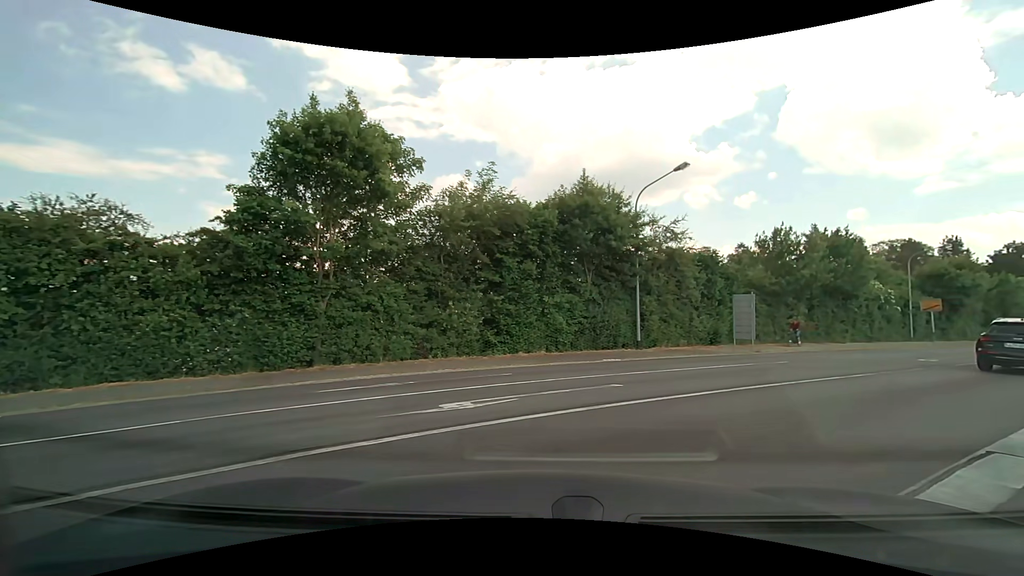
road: residential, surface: asphalt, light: Day
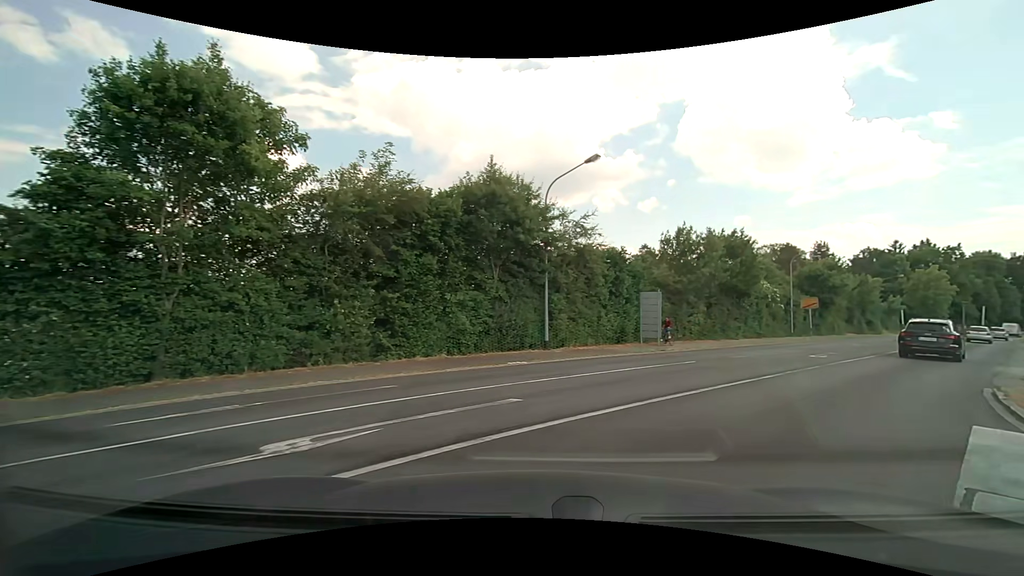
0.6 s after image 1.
(+0.2, +2.0) m; +10°
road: secondary
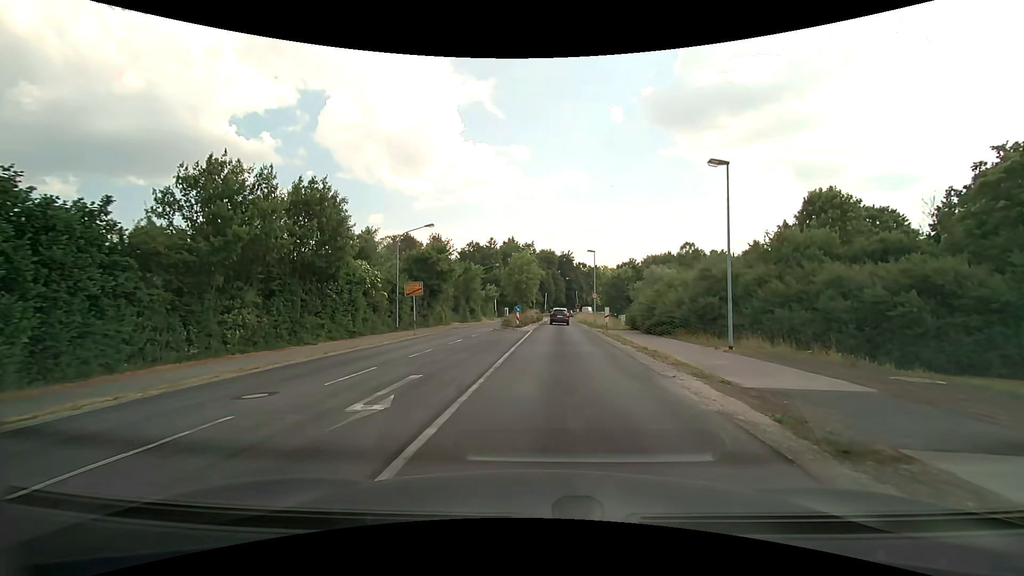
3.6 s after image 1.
(+7.1, +13.7) m; +41°
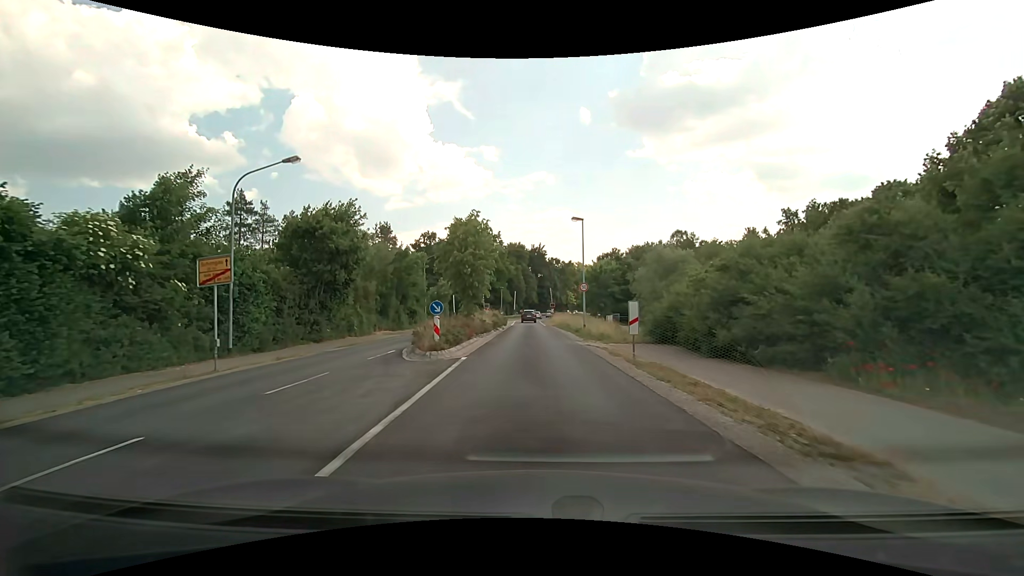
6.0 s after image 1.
(+0.7, +18.7) m; +3°
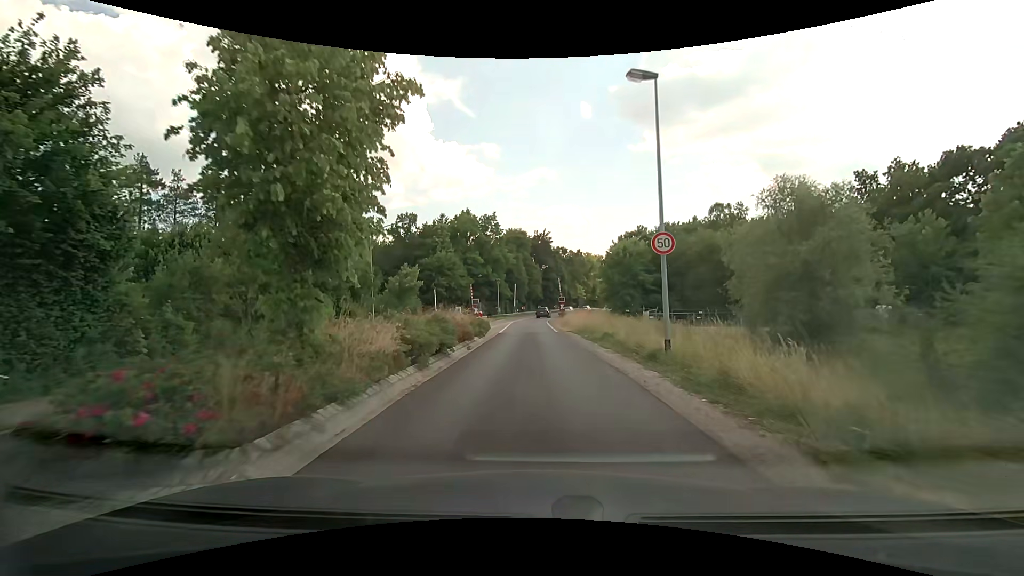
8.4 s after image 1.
(-0.1, +20.4) m; 0°
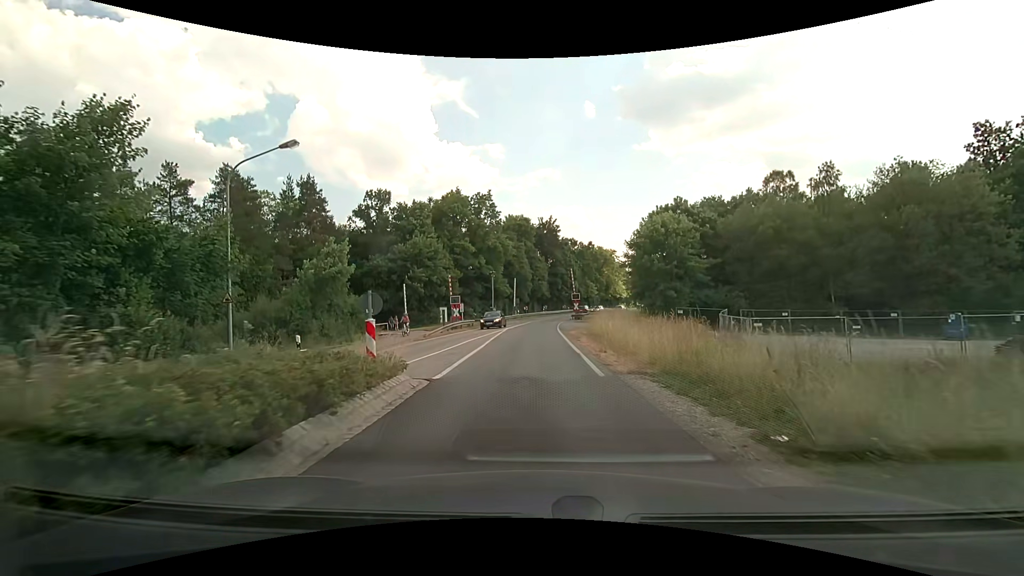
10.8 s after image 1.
(-0.1, +18.6) m; 0°
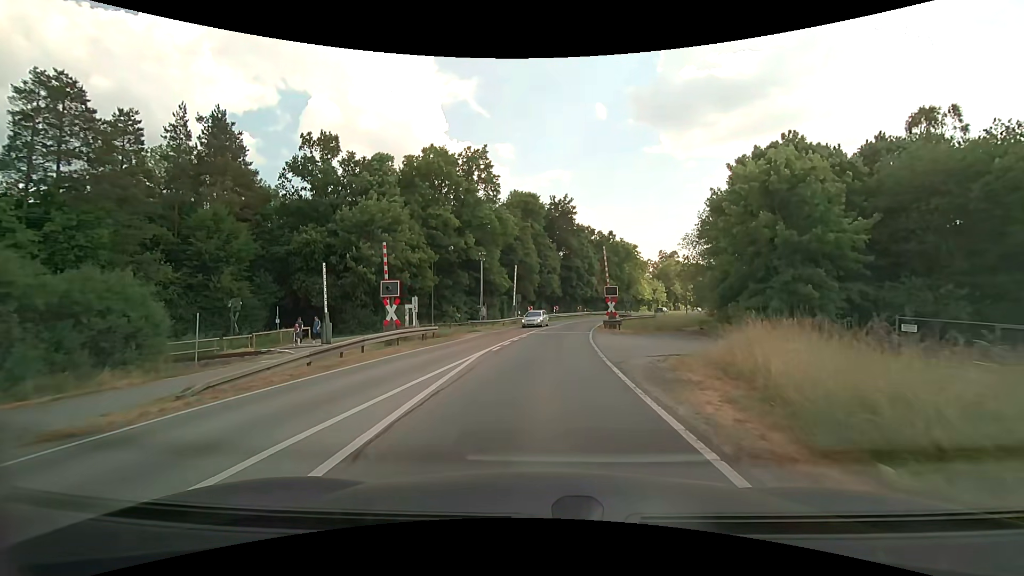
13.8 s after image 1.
(-0.5, +21.7) m; -1°
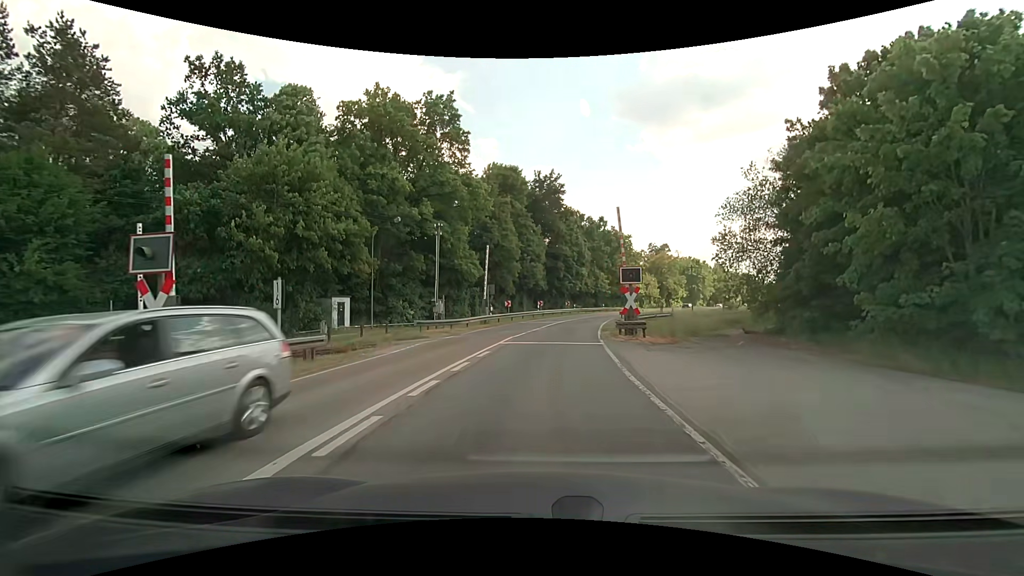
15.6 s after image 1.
(+0.2, +13.1) m; +2°
(0, +10) (0, +20) (+1, +30) (+3, +40) (+5, +50) (+8, +59) (+11, +69) (+14, +78) (+18, +87) (+22, +96) m
